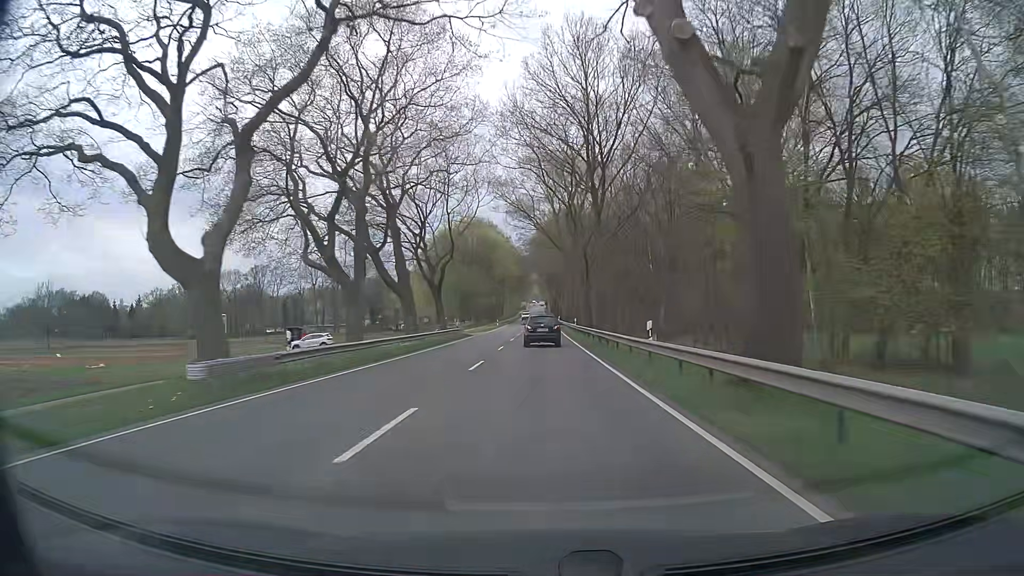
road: primary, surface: asphalt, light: Day
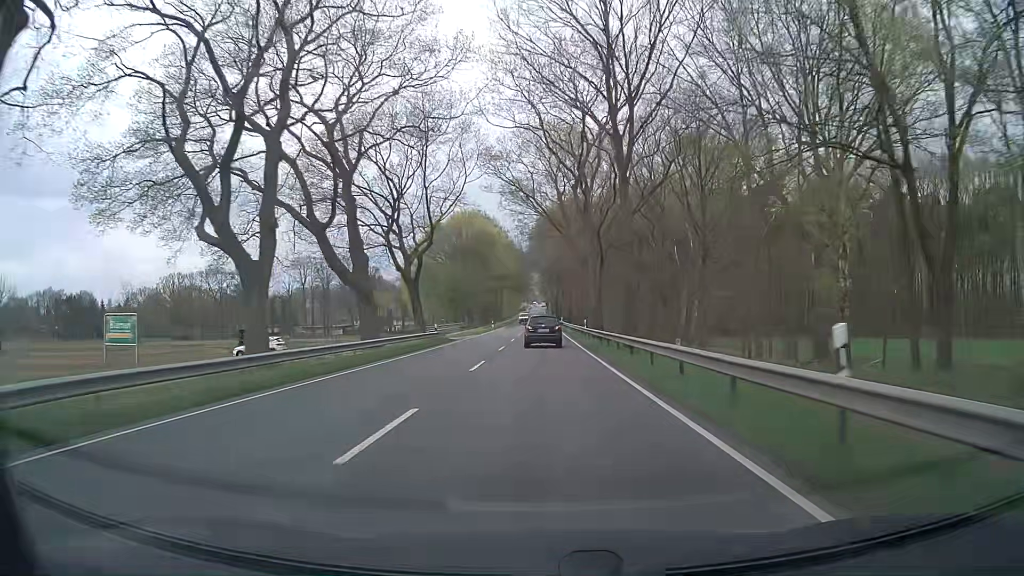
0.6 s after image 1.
(0.0, +12.0) m; 0°
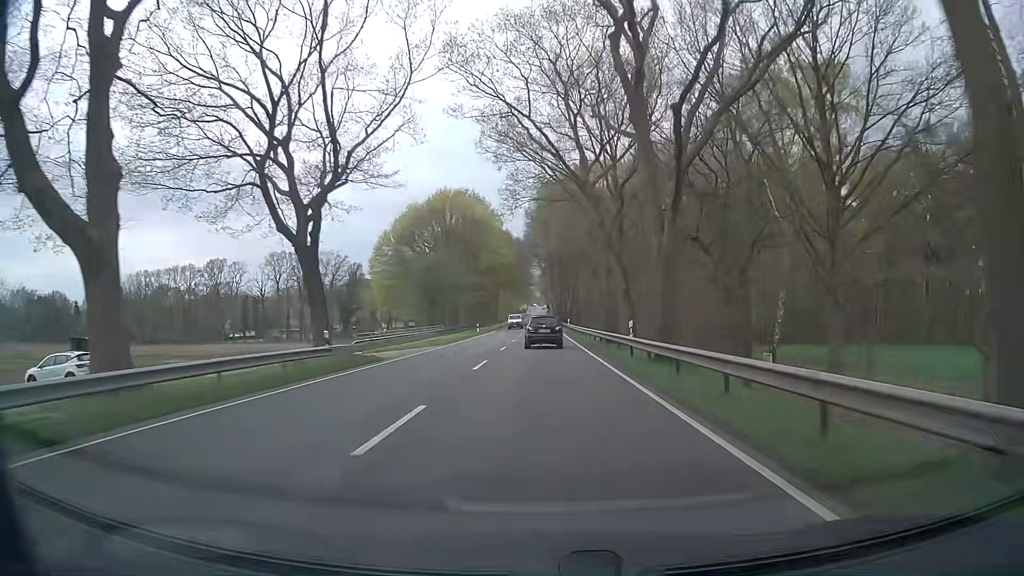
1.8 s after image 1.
(-0.1, +23.4) m; 0°
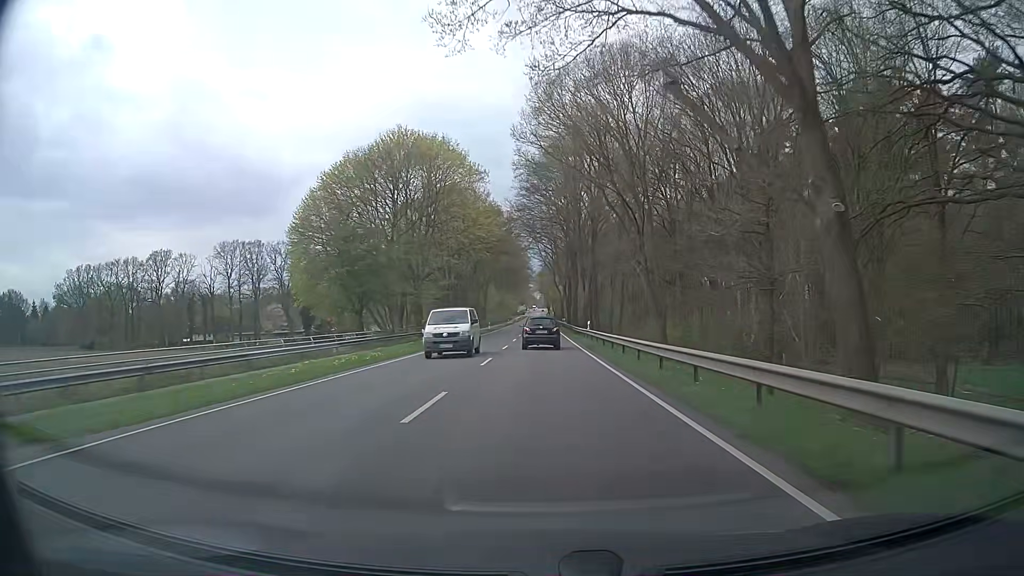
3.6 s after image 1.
(+0.1, +33.5) m; 0°
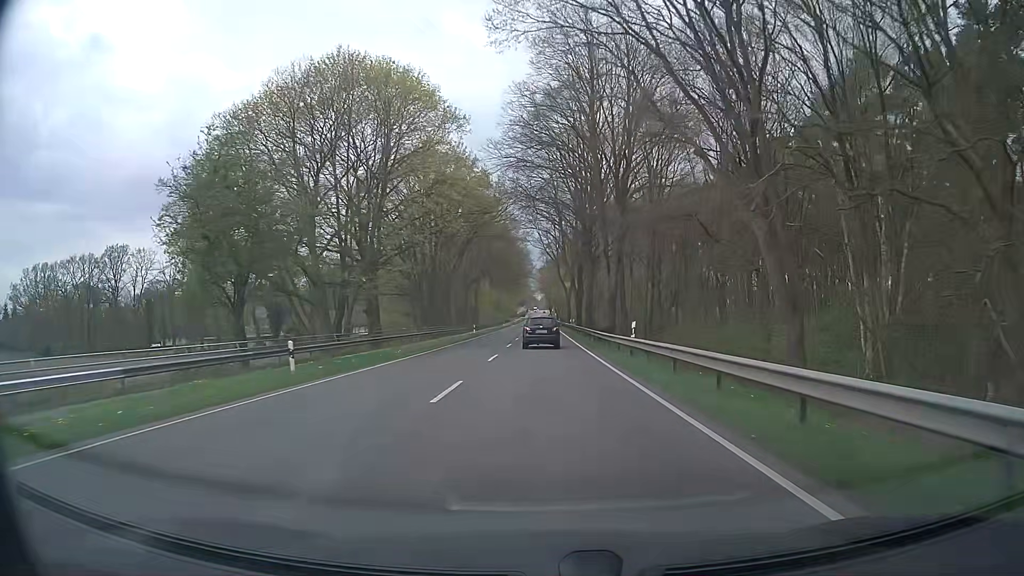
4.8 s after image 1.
(+0.1, +21.6) m; 0°
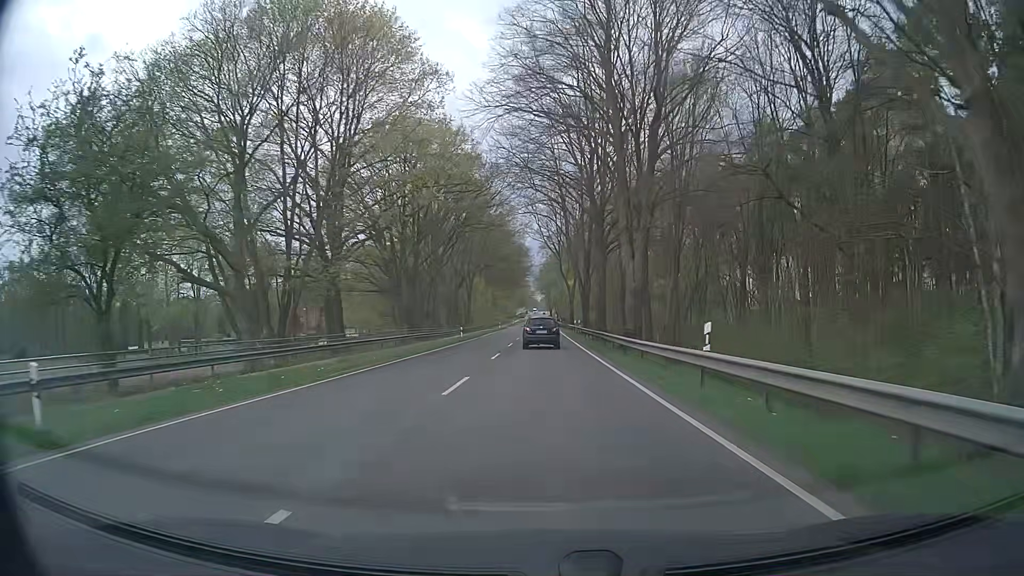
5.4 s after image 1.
(+0.1, +10.7) m; 0°
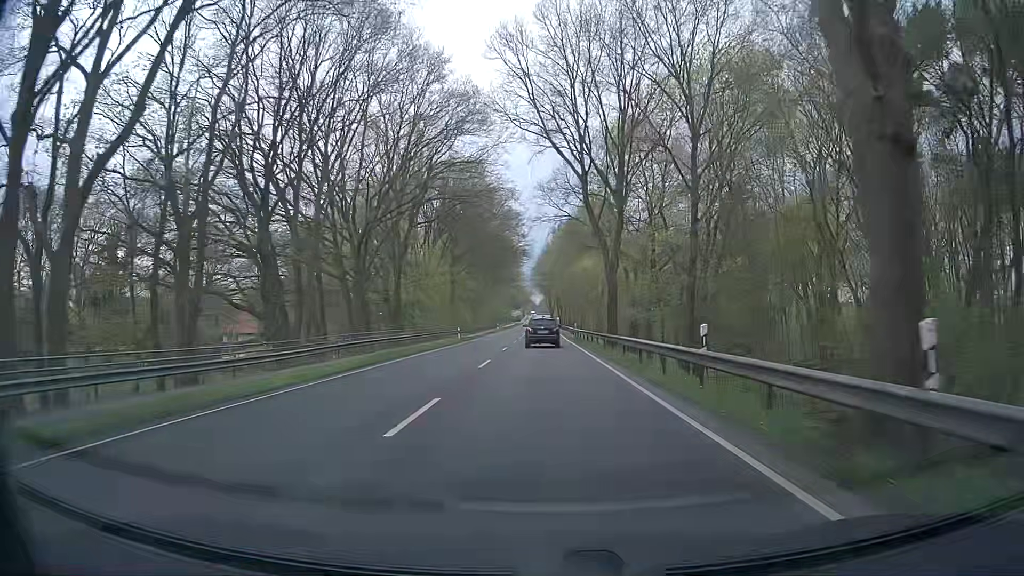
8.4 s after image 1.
(+0.4, +52.0) m; +1°
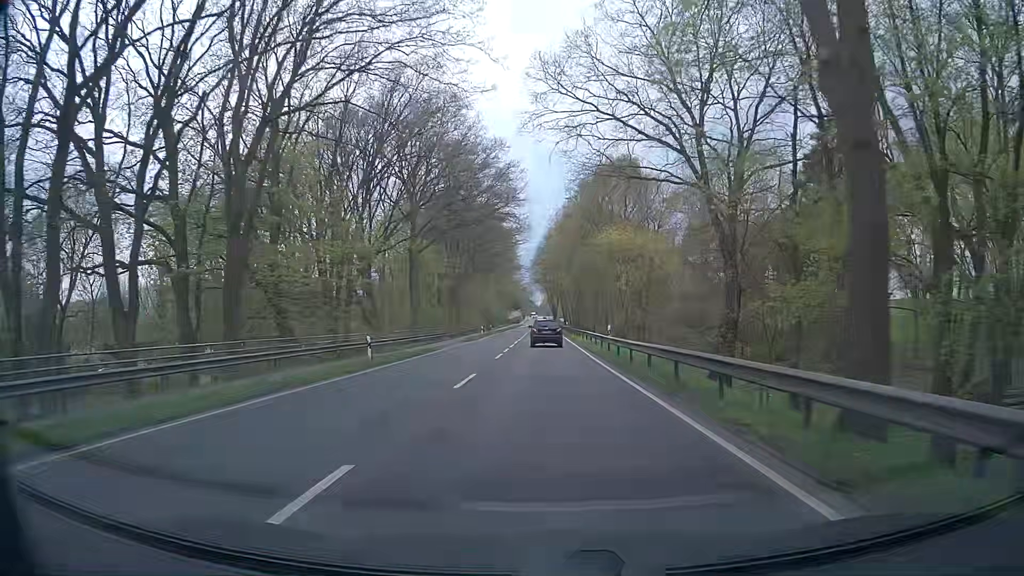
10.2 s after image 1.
(-0.1, +29.6) m; 0°
(0, +10) (0, +20) (0, +30) (0, +40) (0, +50) (0, +60) (0, +70) (0, +80) (0, +90) (0, +100) m
